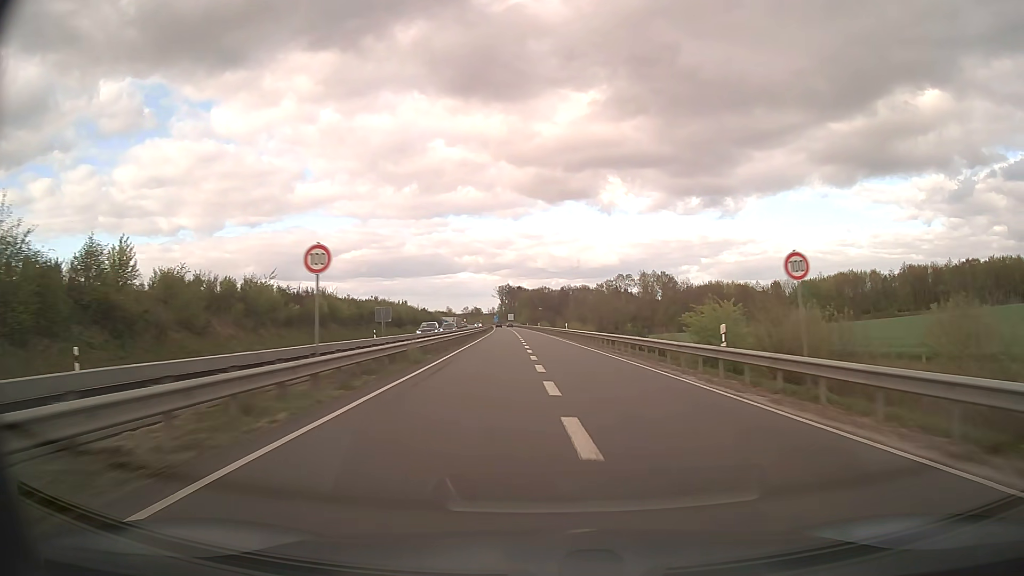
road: trunk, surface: asphalt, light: Day
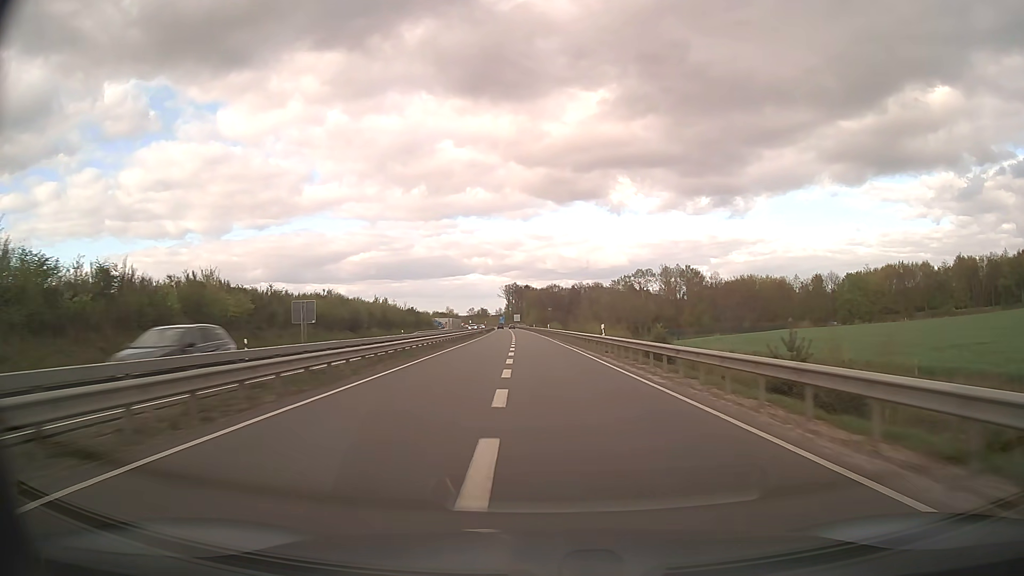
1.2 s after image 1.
(-0.1, +31.6) m; -1°
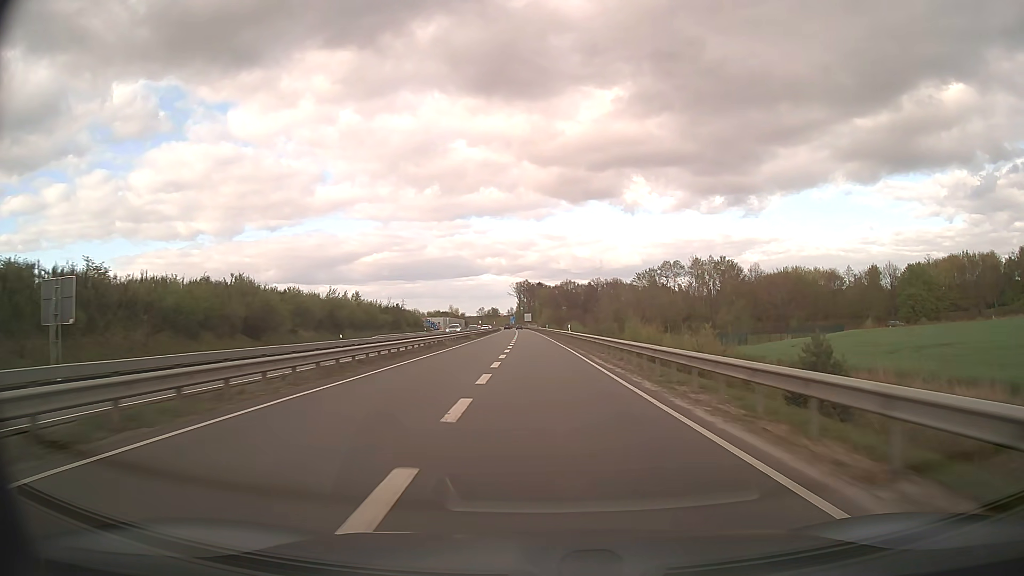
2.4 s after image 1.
(-0.2, +31.6) m; -1°
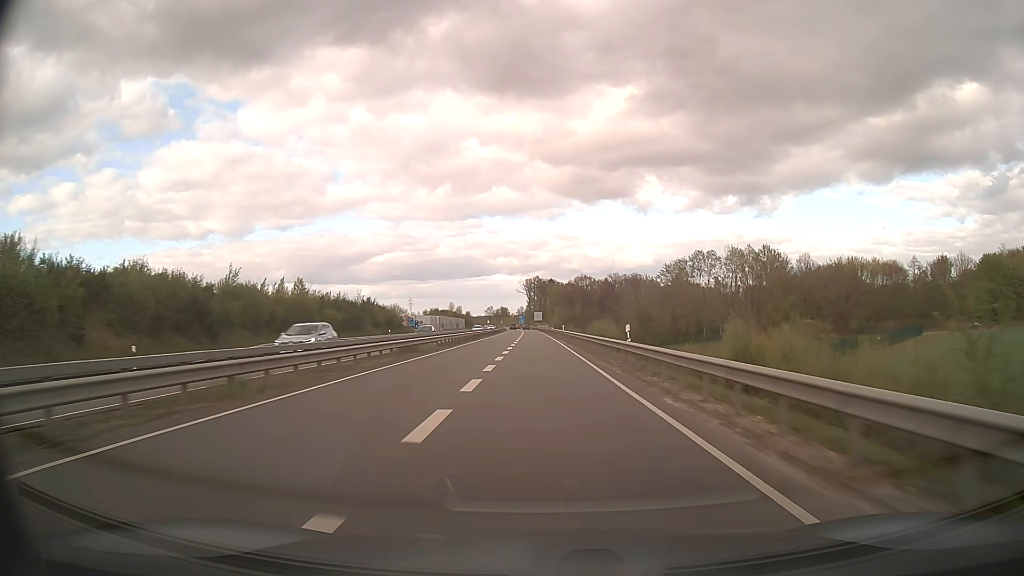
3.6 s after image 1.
(-0.3, +31.6) m; -1°
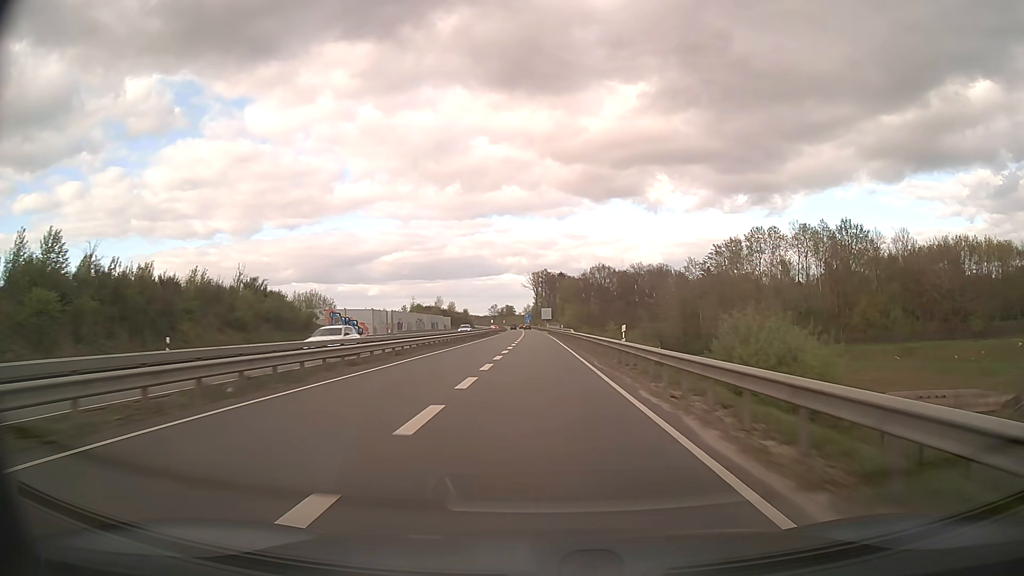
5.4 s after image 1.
(-0.2, +47.4) m; -1°
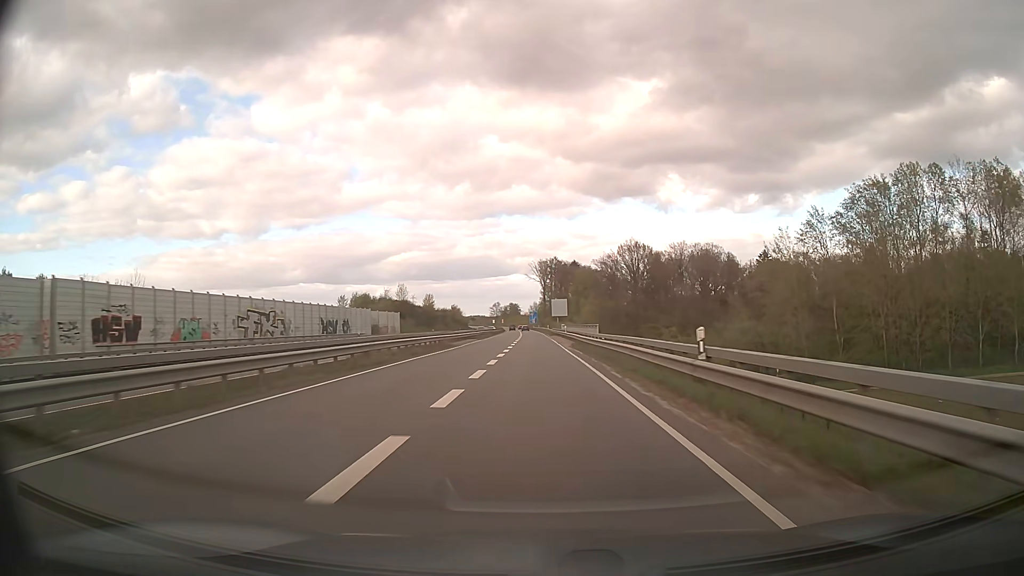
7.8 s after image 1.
(-0.4, +63.1) m; -1°
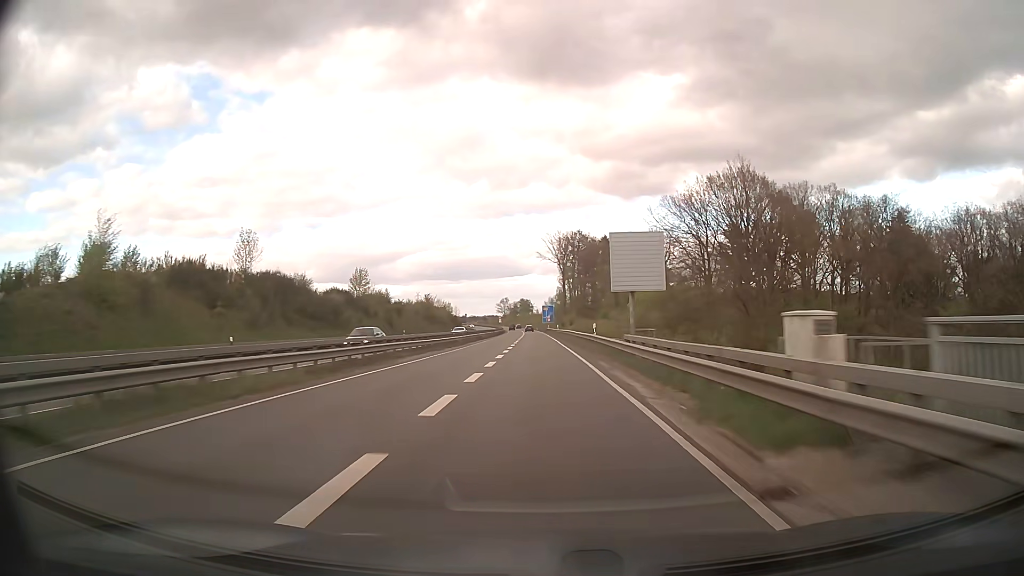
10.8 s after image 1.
(-0.8, +79.0) m; -1°
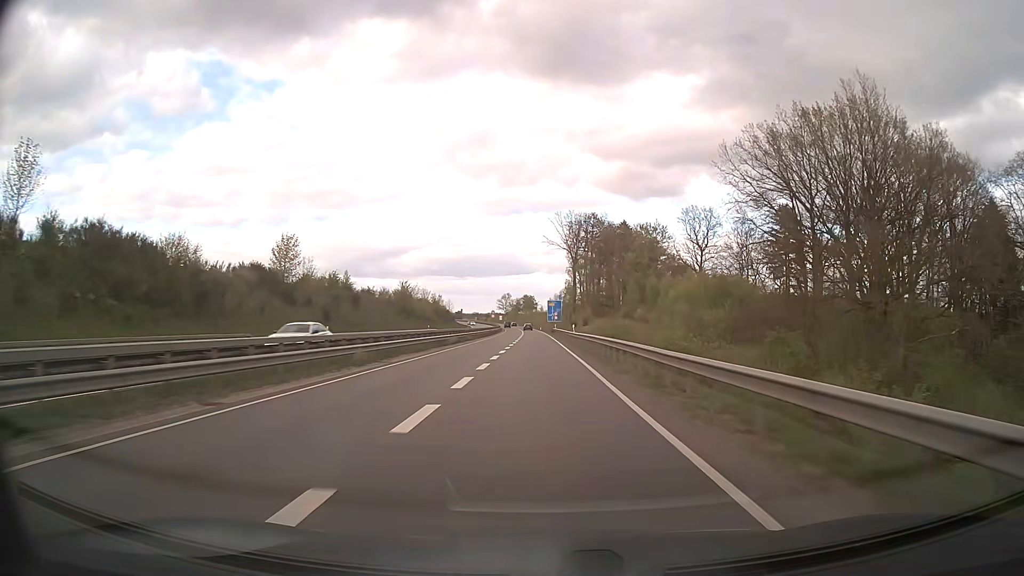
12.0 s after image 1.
(-0.2, +31.6) m; 0°
(0, +10) (0, +20) (0, +30) (0, +40) (0, +50) (-1, +60) (-1, +70) (-1, +80) (-1, +90) (-1, +100) m
